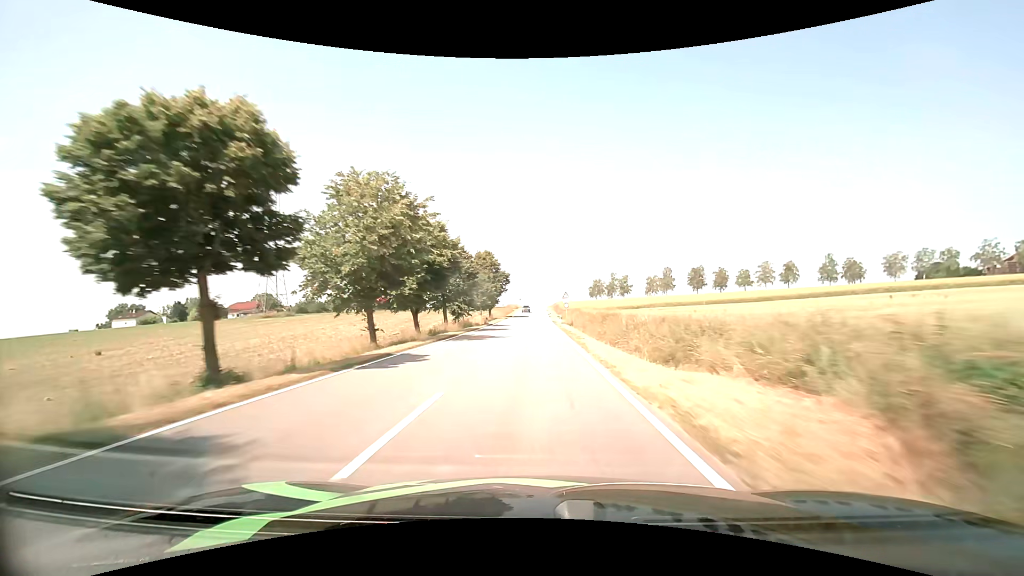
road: tertiary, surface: asphalt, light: Day
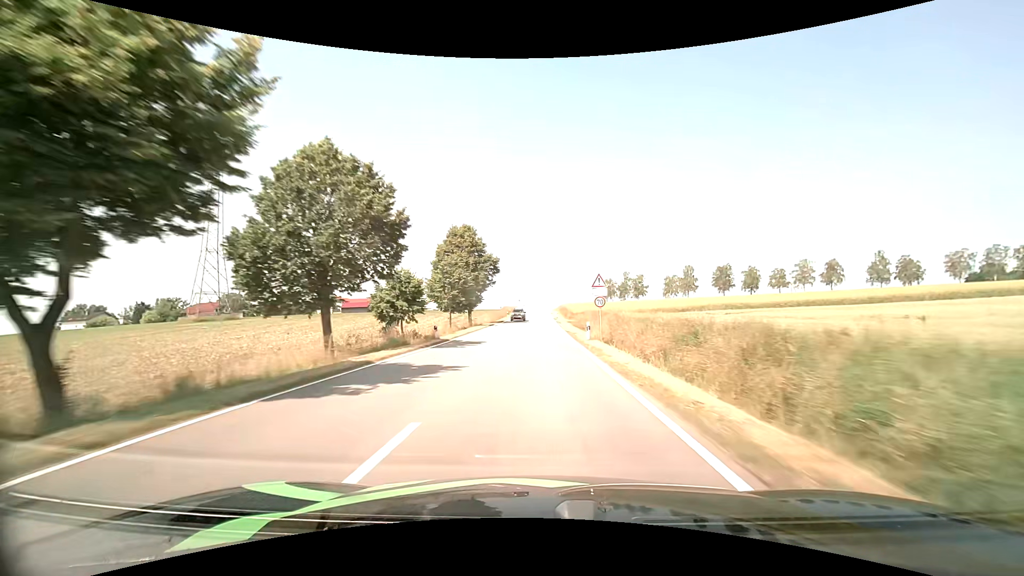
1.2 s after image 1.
(-0.1, +27.2) m; 0°
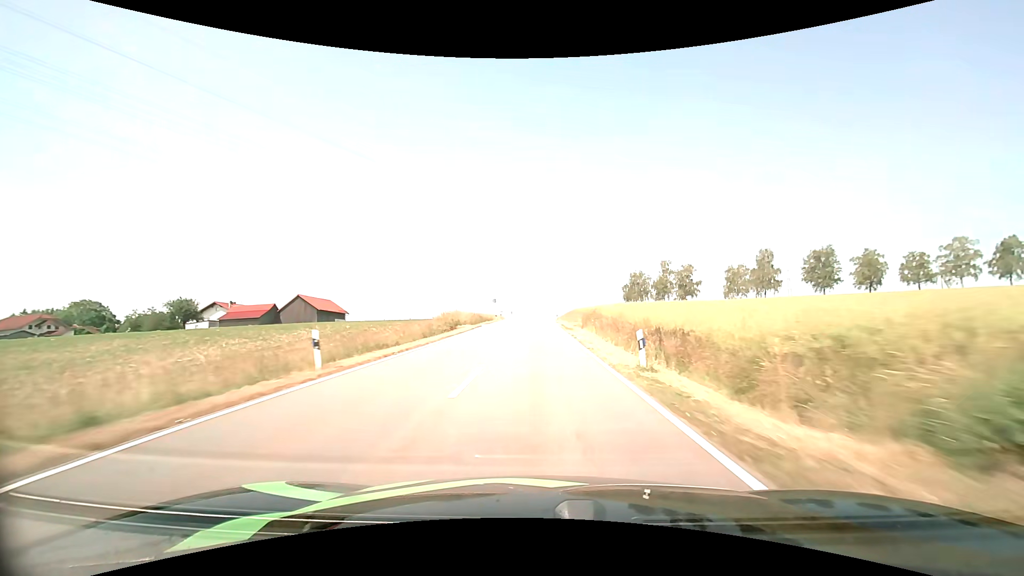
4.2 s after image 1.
(+0.3, +67.9) m; +1°
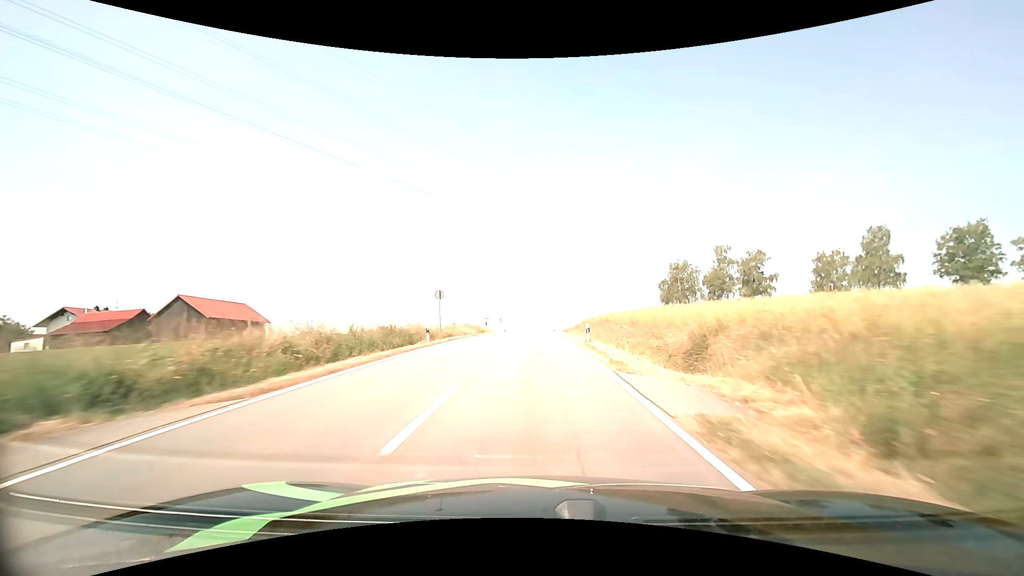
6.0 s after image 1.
(0.0, +40.1) m; 0°
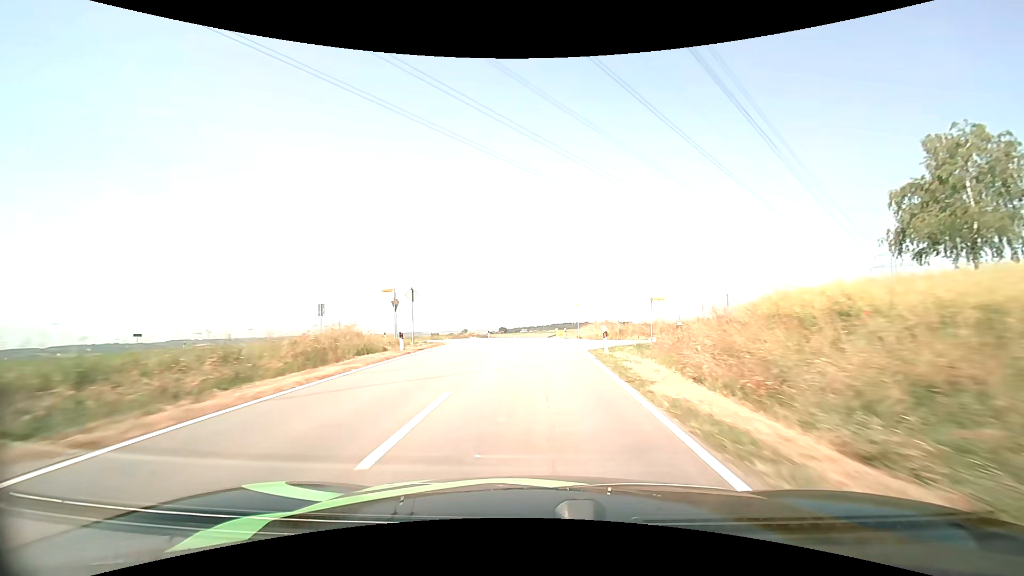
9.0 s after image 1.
(0.0, +62.0) m; 0°
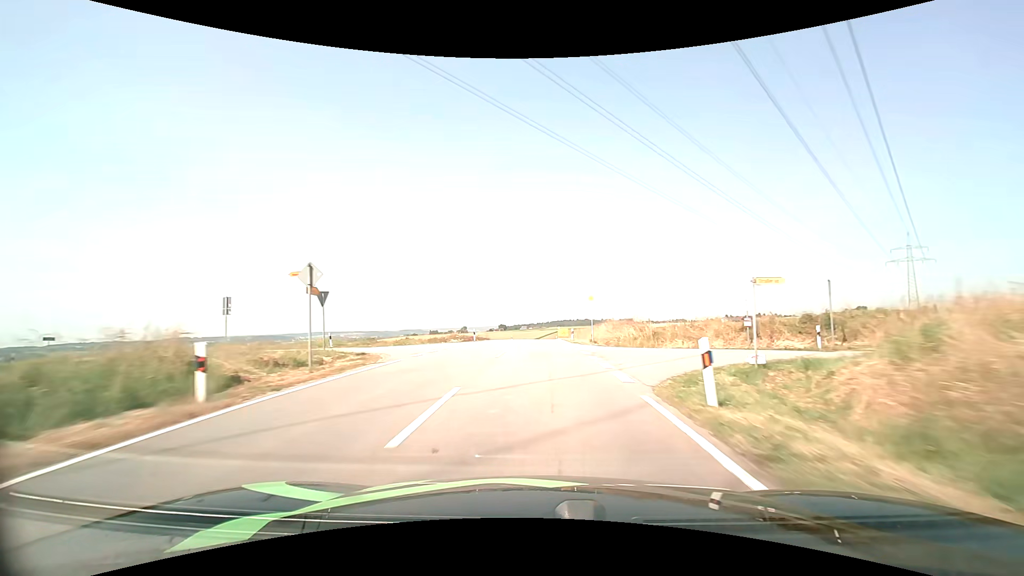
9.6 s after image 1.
(0.0, +11.7) m; 0°
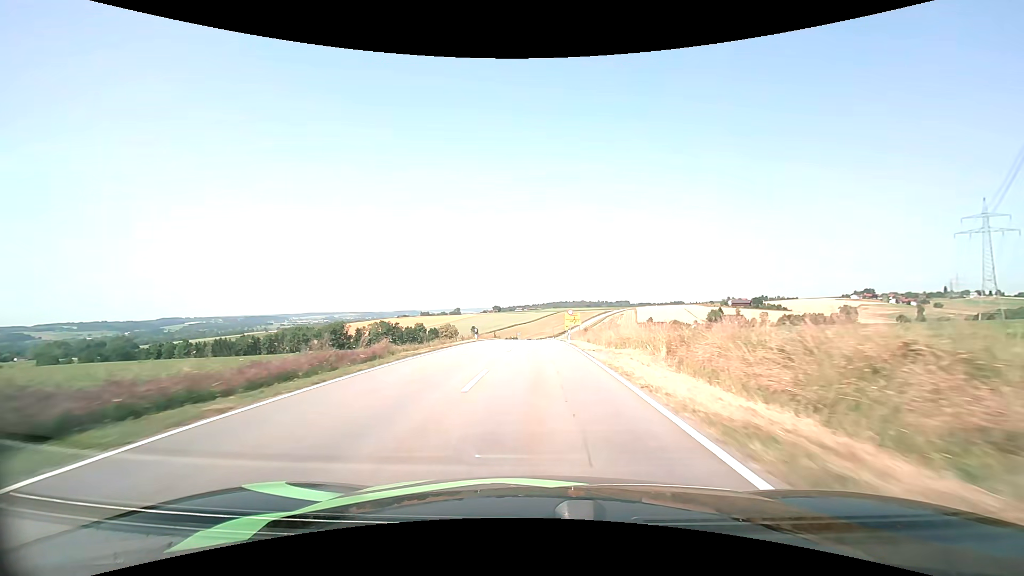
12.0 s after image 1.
(+0.1, +45.4) m; +1°
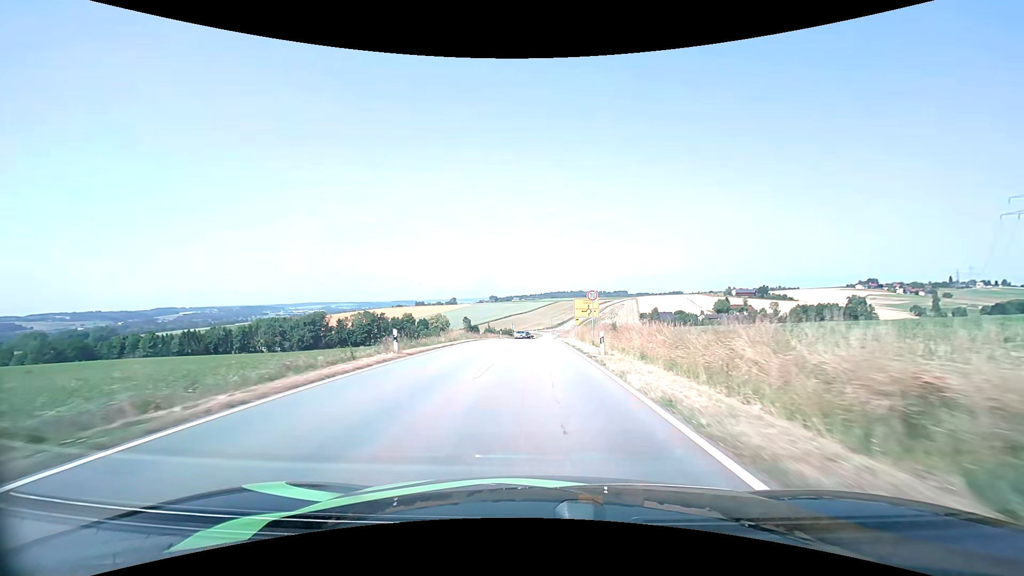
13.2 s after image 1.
(0.0, +22.8) m; 0°
(0, +10) (0, +20) (0, +30) (0, +40) (0, +50) (0, +60) (0, +70) (0, +80) (0, +90) (0, +100) m
